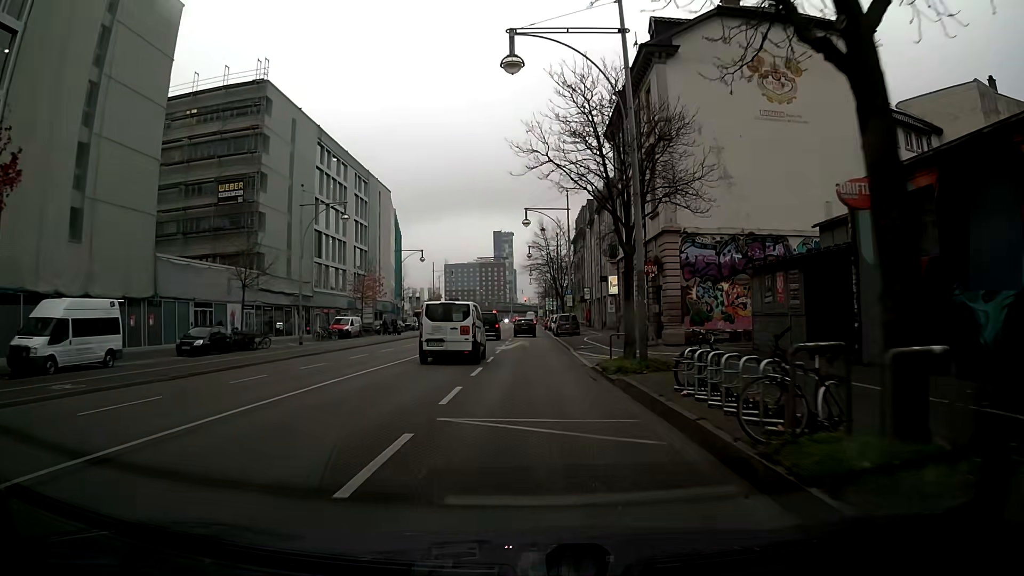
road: primary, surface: asphalt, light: Day
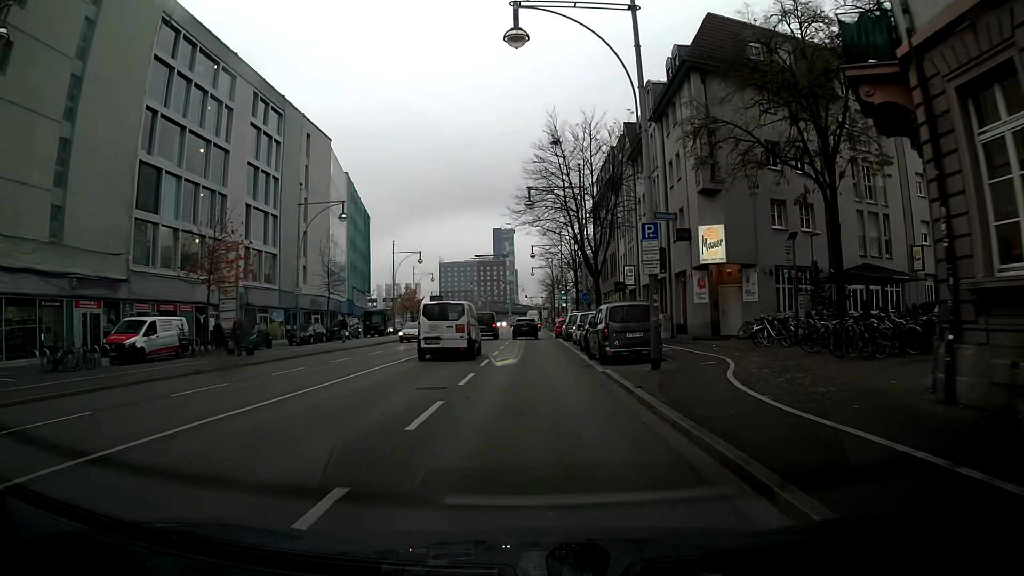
(-0.4, +32.8) m; -1°
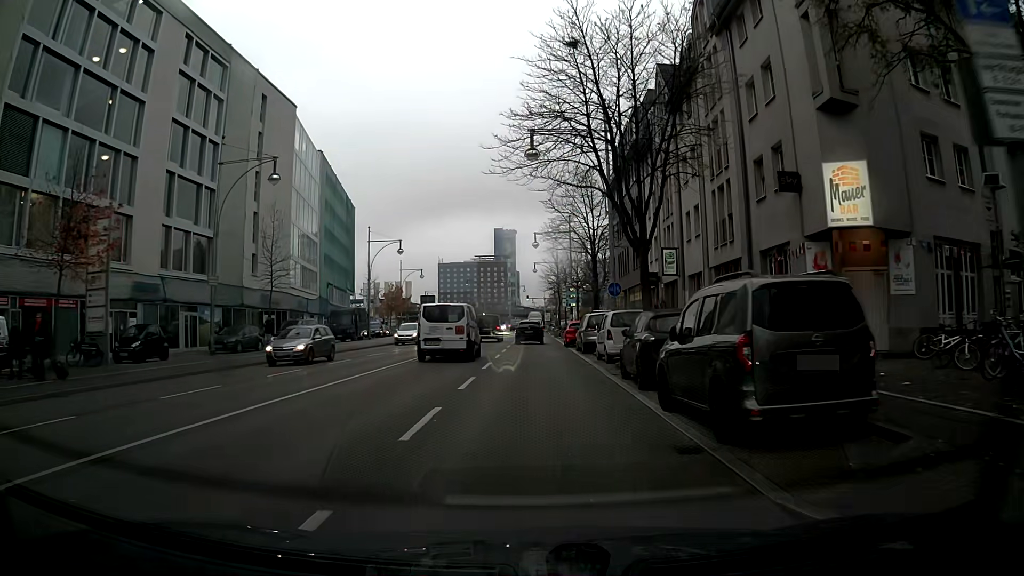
(+0.1, +12.6) m; 0°
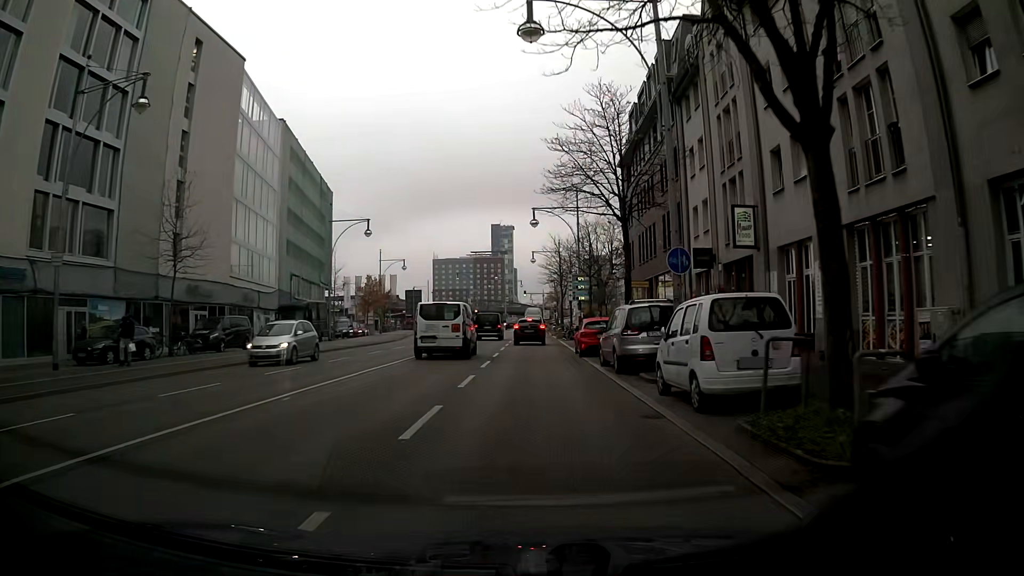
(-0.1, +12.0) m; -1°
(0, +10) (0, +20) (0, +30) (+1, +40) (+1, +50) (+1, +60) (+1, +70) (+1, +80) (+1, +90) (+1, +100) m
